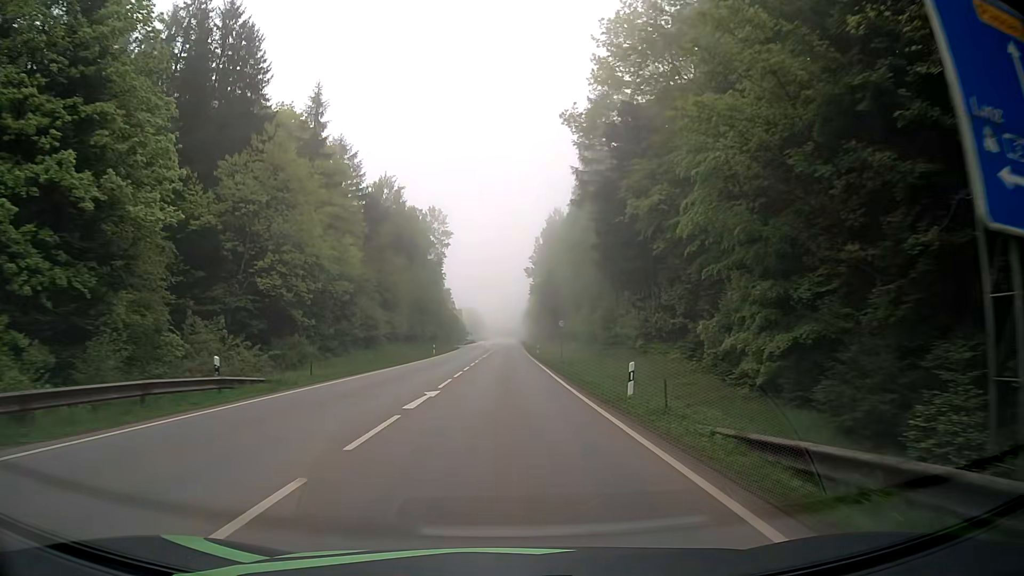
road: secondary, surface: asphalt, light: Day
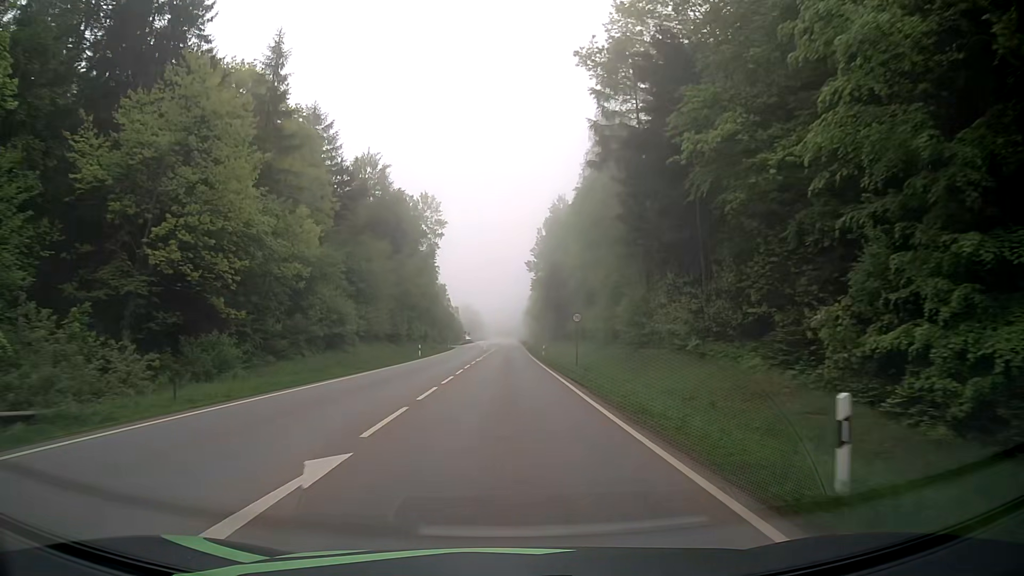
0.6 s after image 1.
(0.0, +10.8) m; 0°
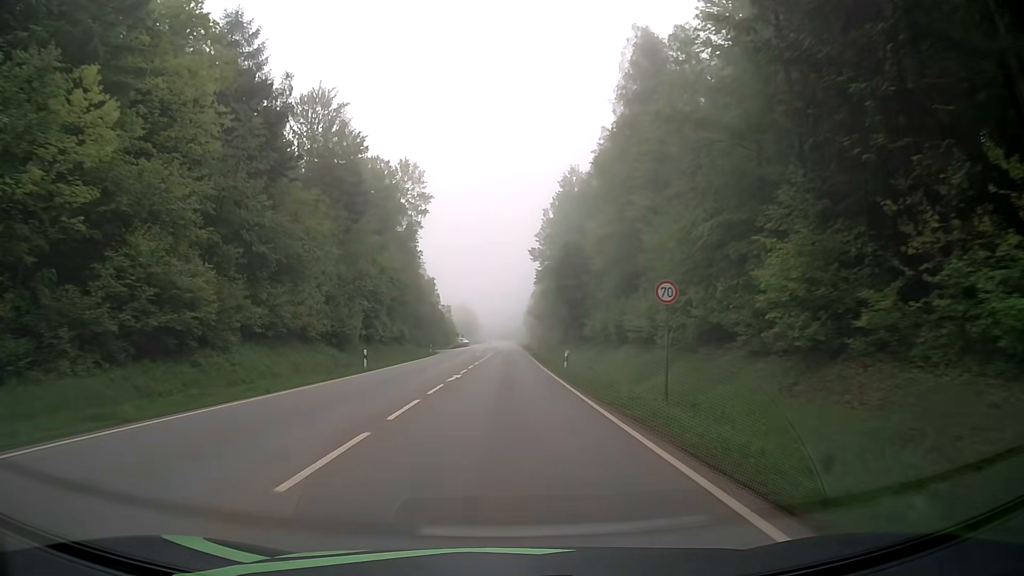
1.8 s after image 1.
(0.0, +21.6) m; 0°
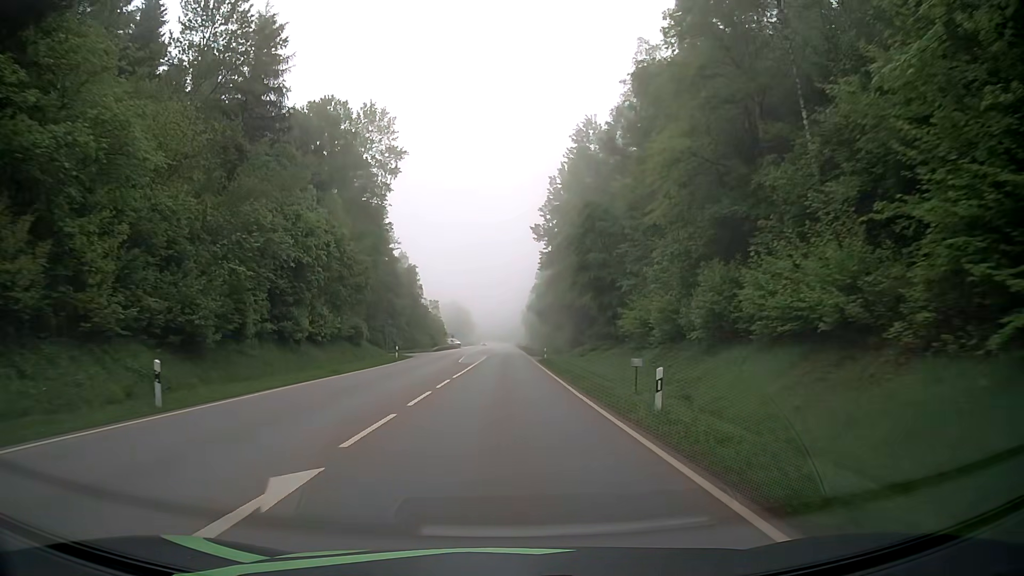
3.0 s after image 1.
(+0.1, +21.5) m; 0°
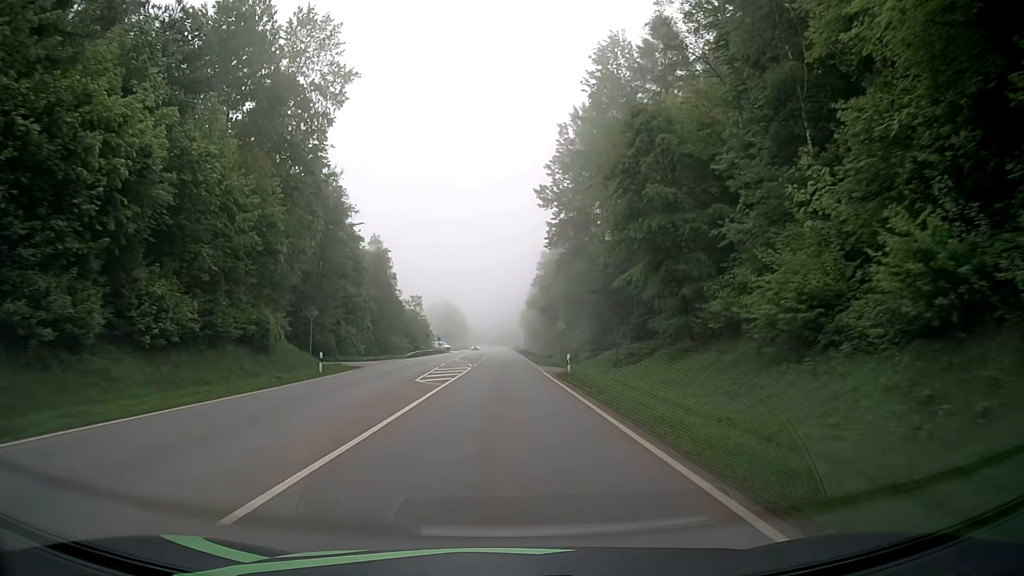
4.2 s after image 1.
(0.0, +21.4) m; 0°
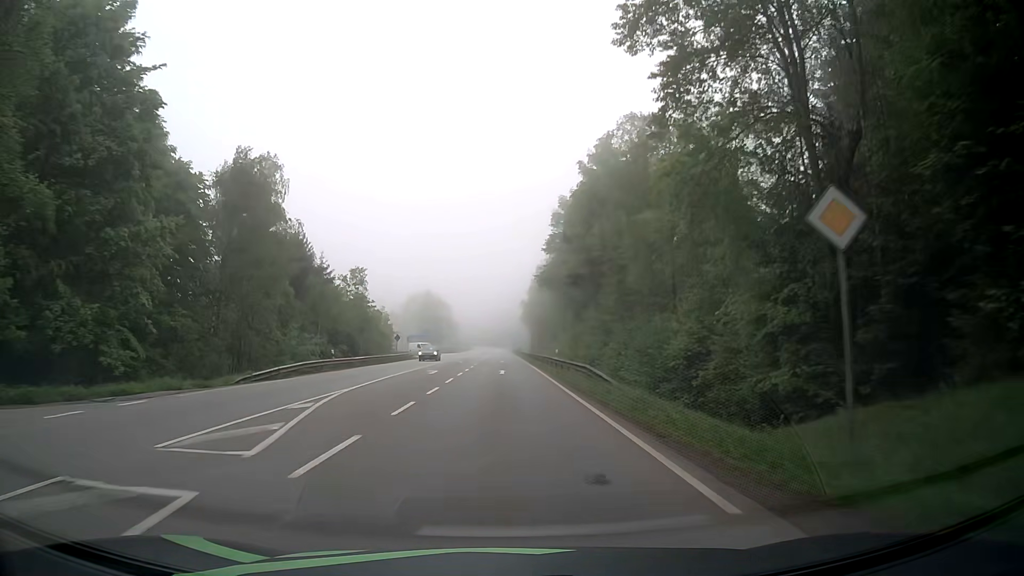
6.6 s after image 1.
(+0.4, +42.9) m; +1°
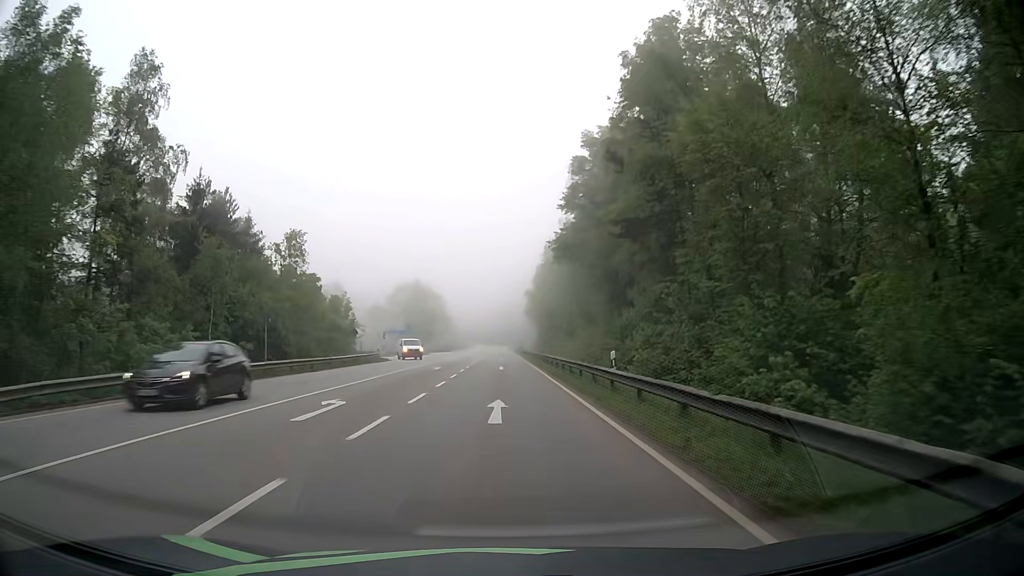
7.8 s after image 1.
(0.0, +21.4) m; 0°
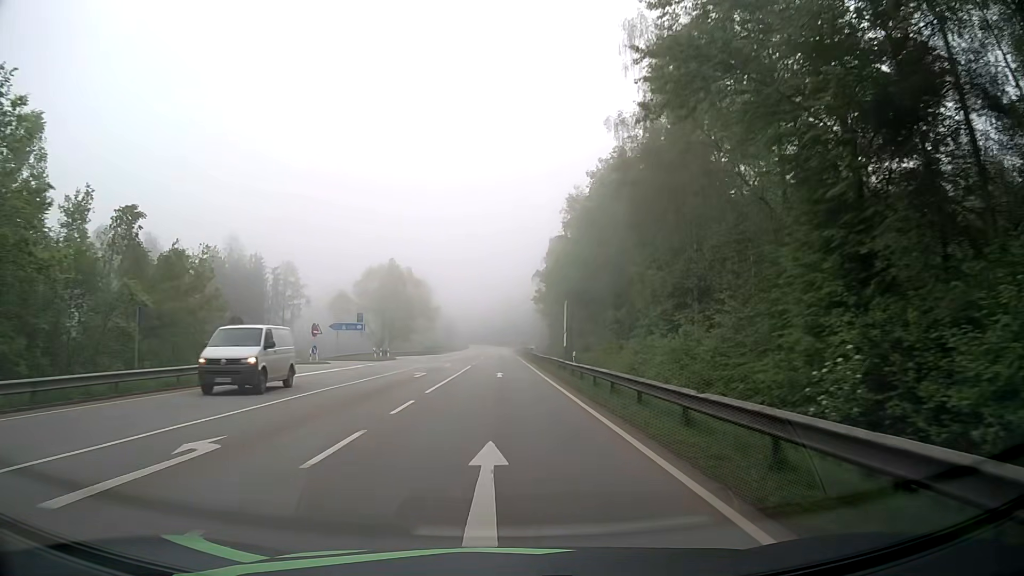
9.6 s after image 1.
(-0.1, +32.2) m; 0°
(0, +10) (0, +20) (0, +30) (-1, +40) (-1, +50) (-1, +60) (-1, +70) (-1, +80) (-1, +90) (-2, +100) m
